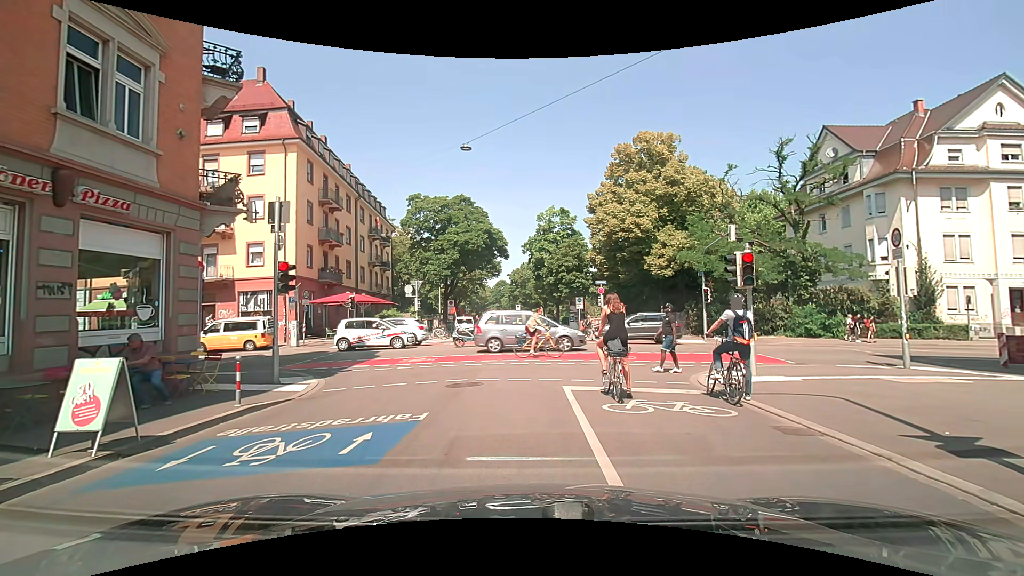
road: residential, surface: asphalt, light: Day
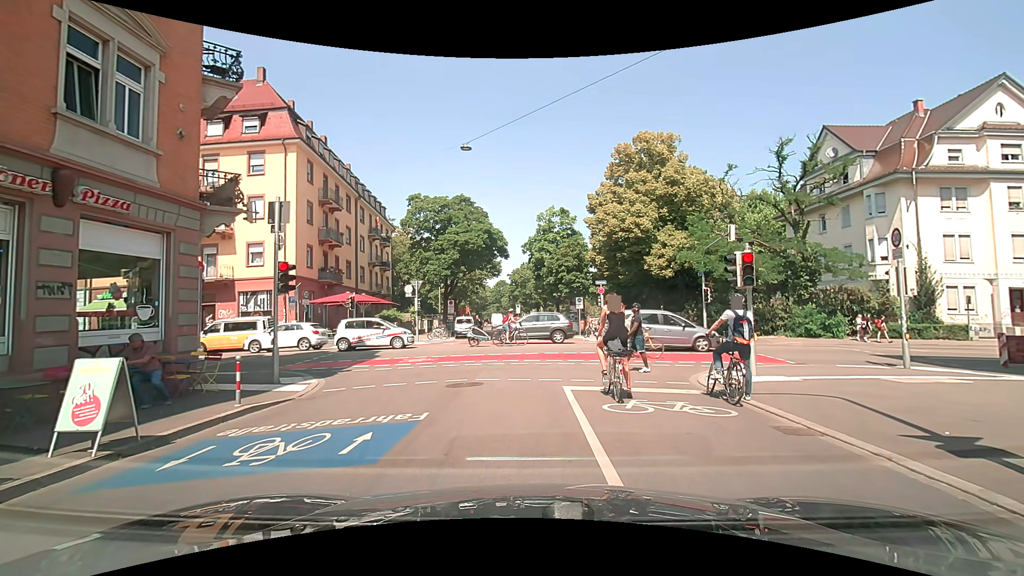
(0.0, 0.0) m; 0°
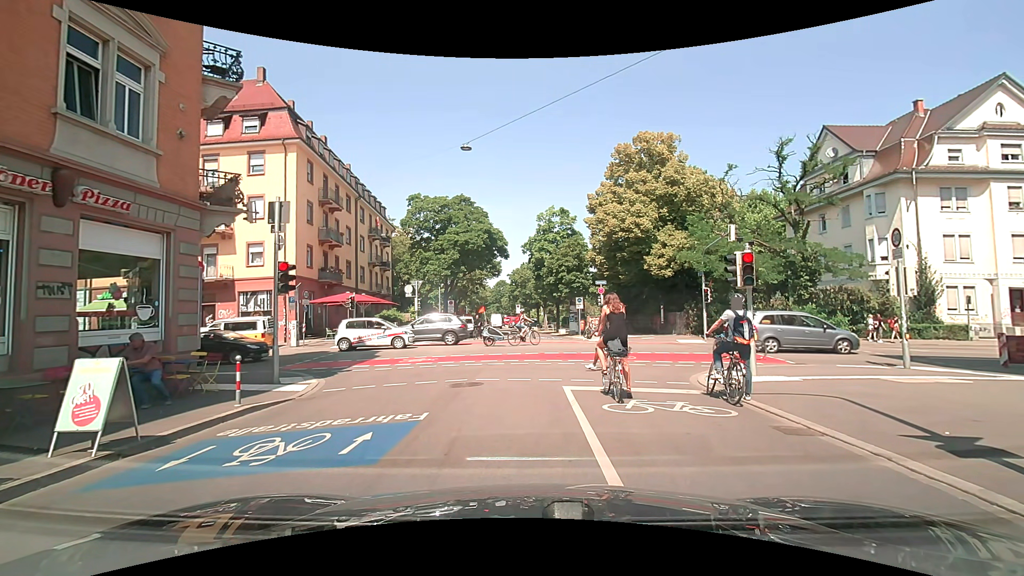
(0.0, 0.0) m; 0°
